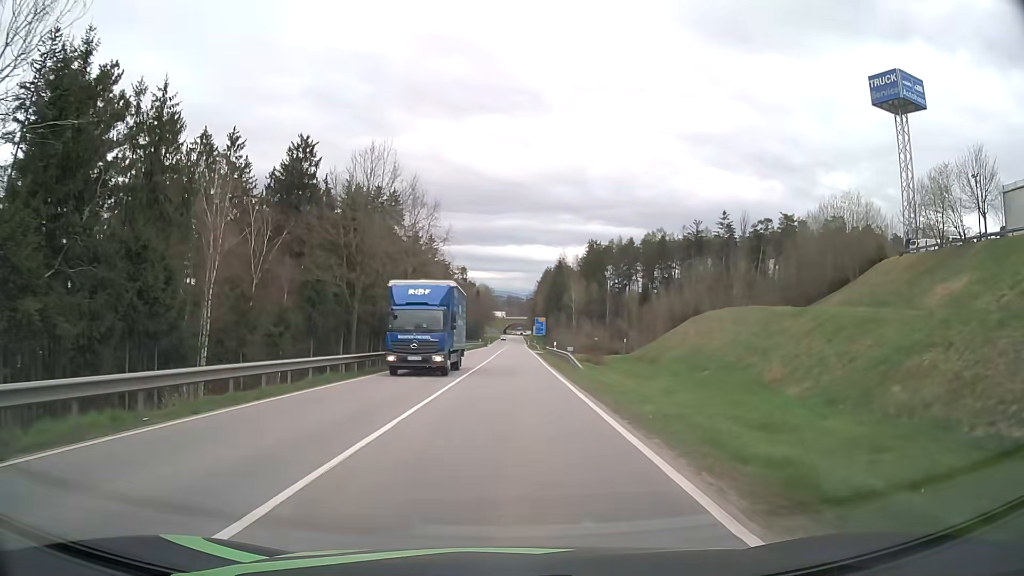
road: secondary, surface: asphalt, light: Day
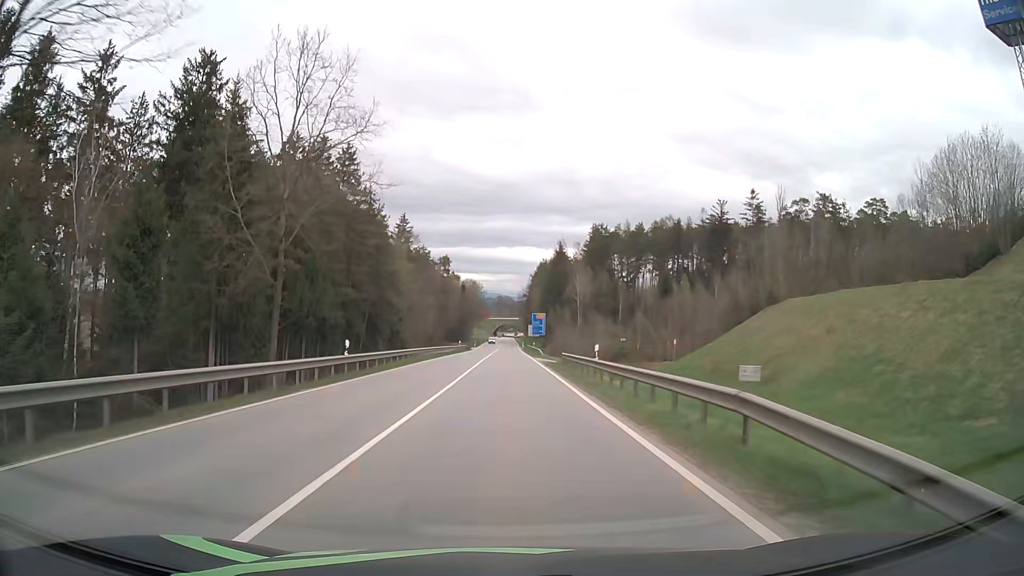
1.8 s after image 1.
(+0.4, +29.4) m; +1°
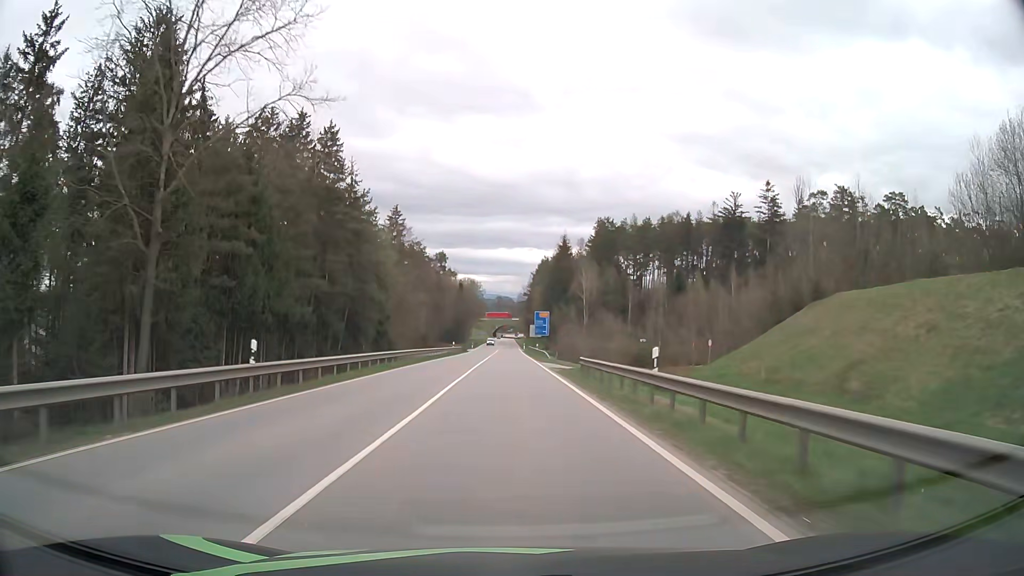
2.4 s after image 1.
(0.0, +9.8) m; 0°
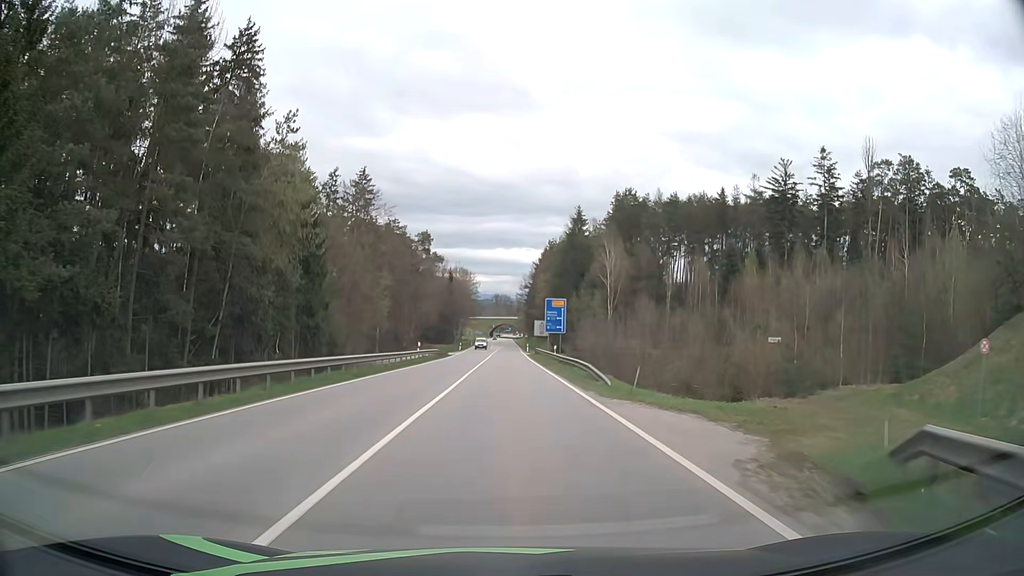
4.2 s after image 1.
(0.0, +29.0) m; 0°
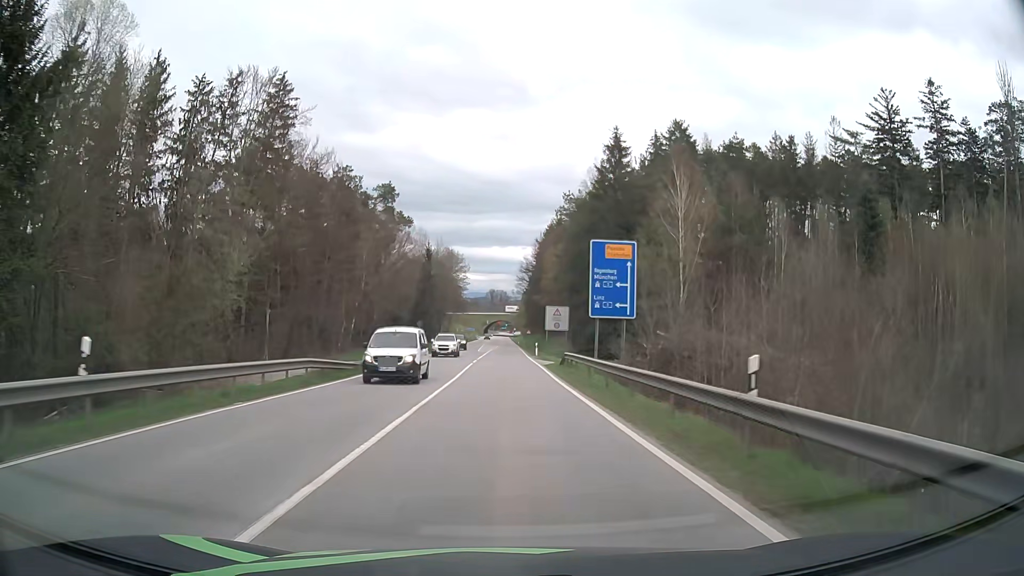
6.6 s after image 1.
(+0.2, +37.8) m; 0°
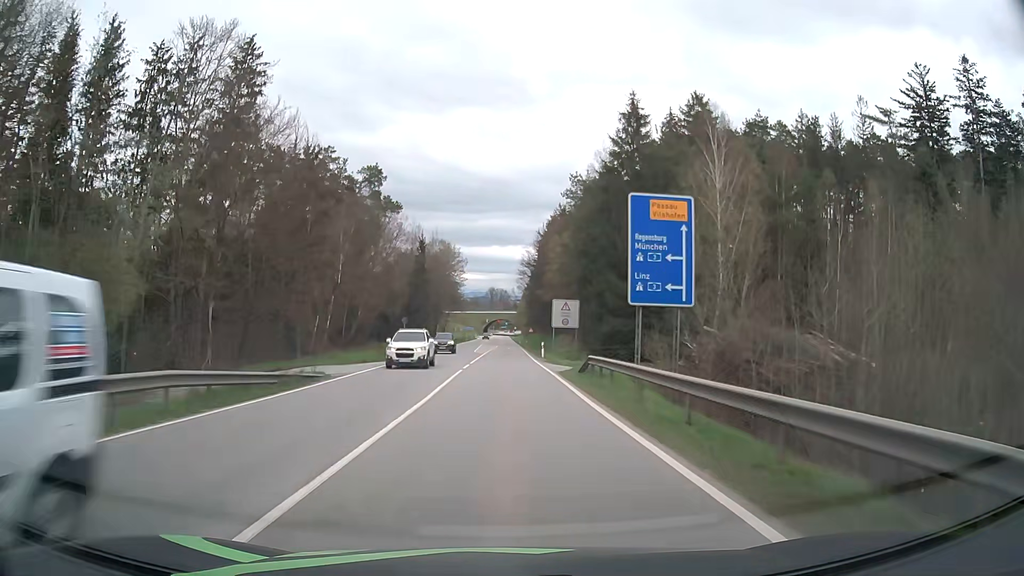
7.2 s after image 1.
(0.0, +9.3) m; 0°
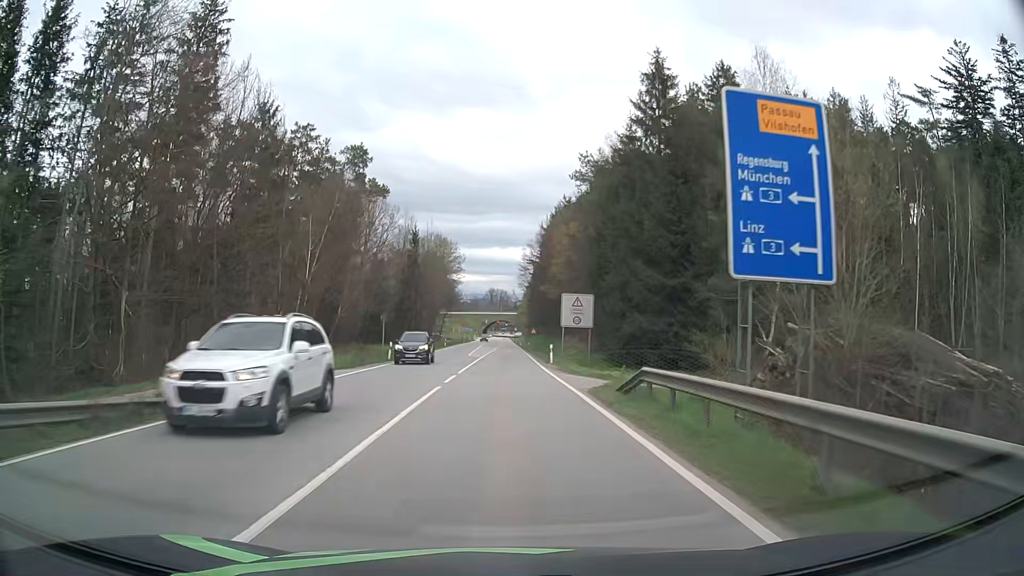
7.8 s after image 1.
(0.0, +9.2) m; 0°
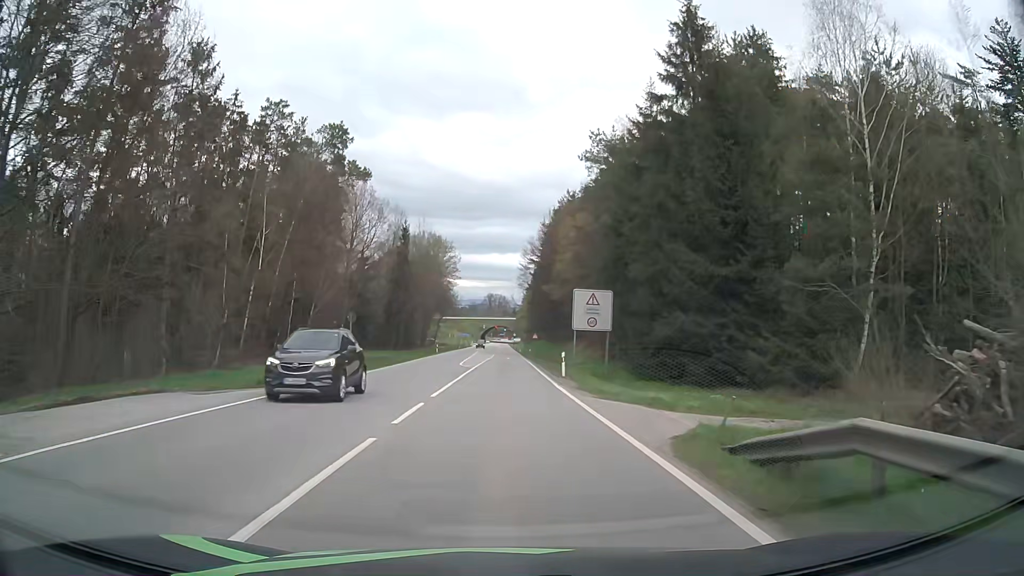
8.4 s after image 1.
(0.0, +9.2) m; 0°
